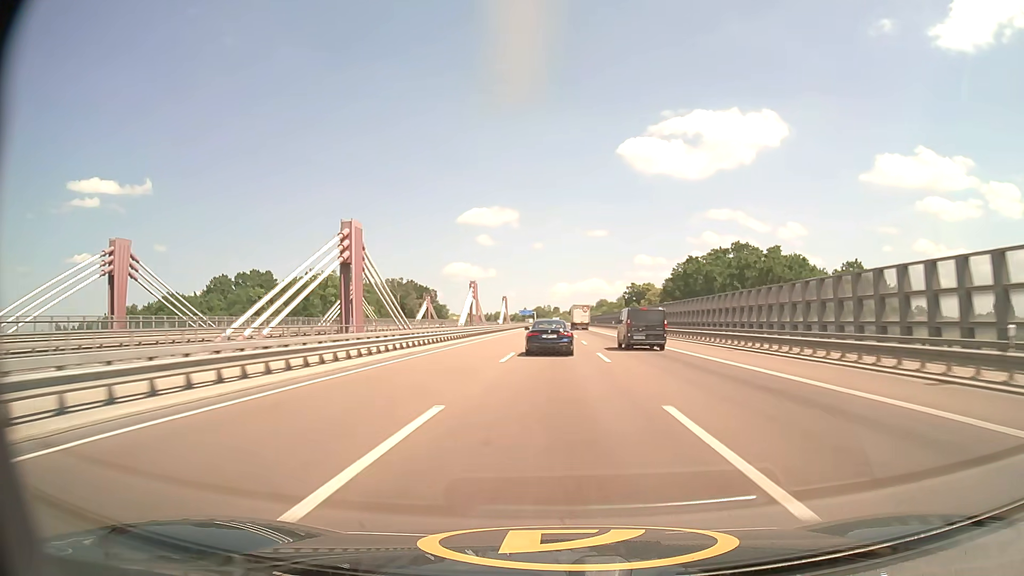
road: motorway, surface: asphalt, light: Day
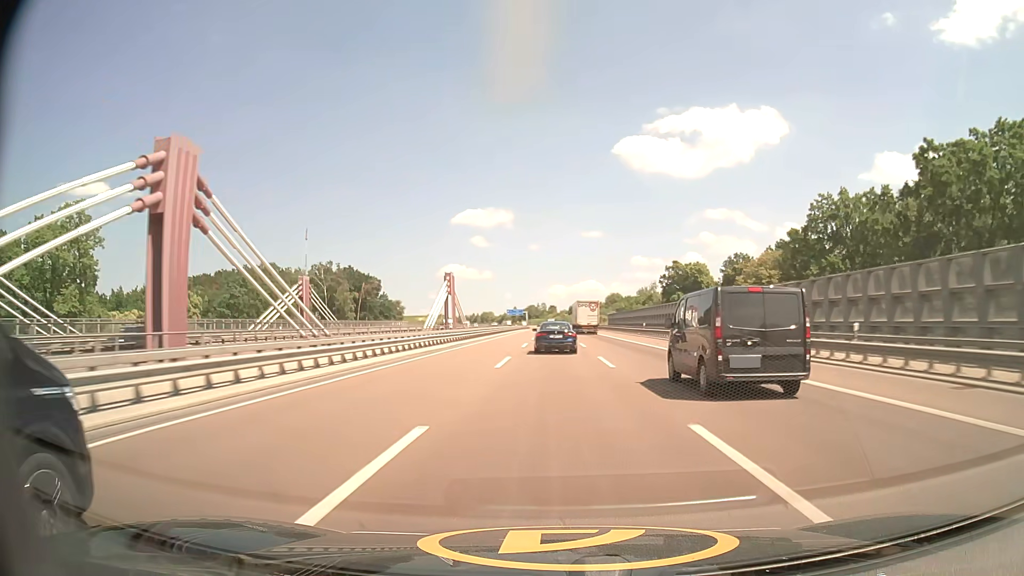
(+0.3, +91.0) m; 0°
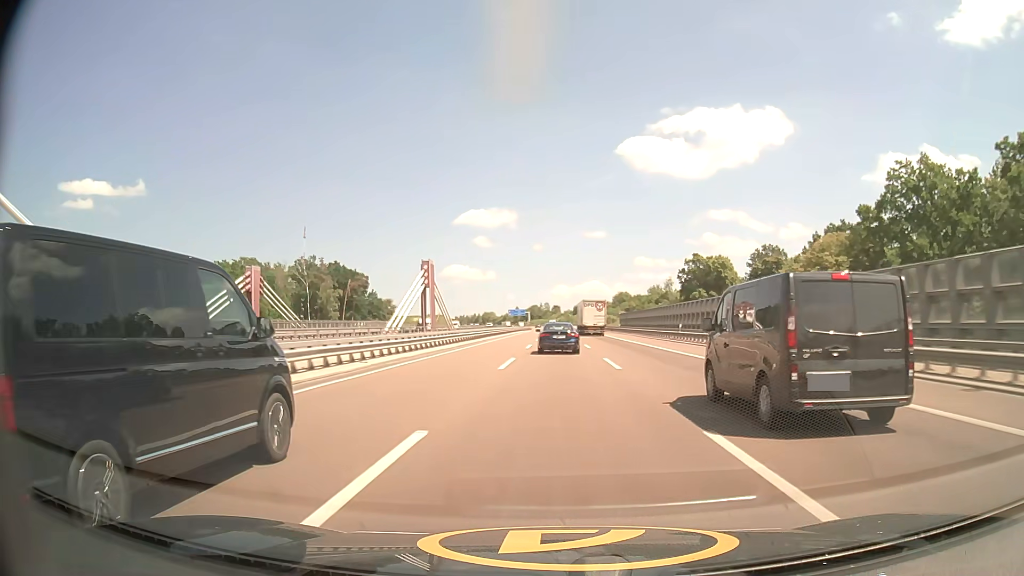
(-0.1, +18.2) m; 0°
(0, +10) (0, +20) (0, +30) (0, +40) (0, +50) (0, +60) (0, +70) (0, +80) (0, +90) (0, +100) m
